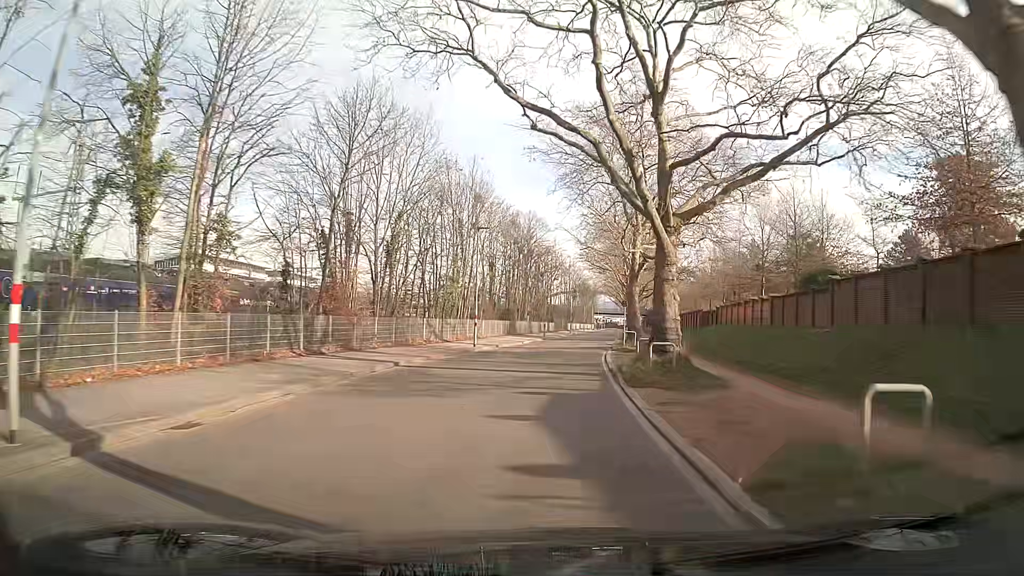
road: tertiary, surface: asphalt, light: Day
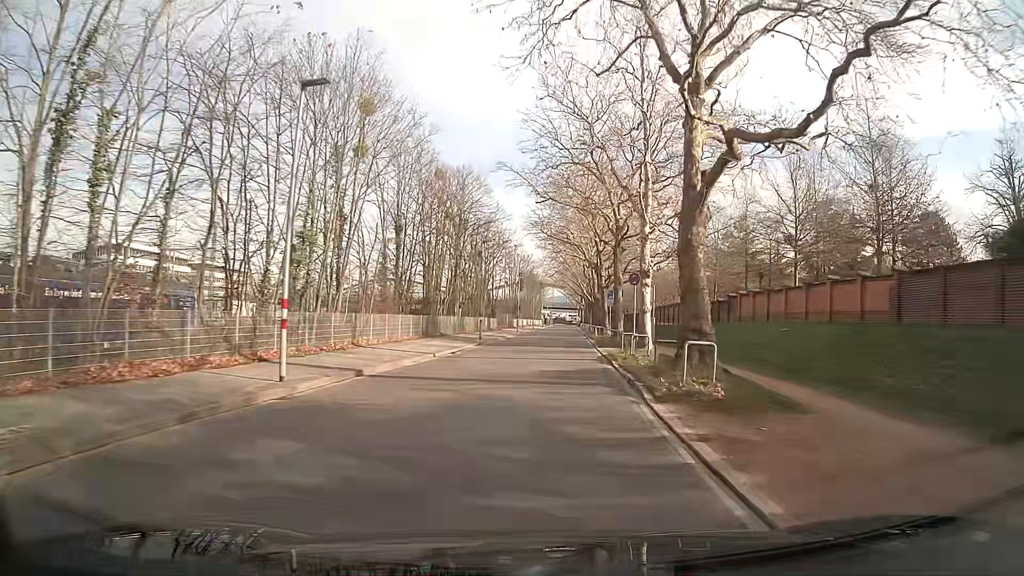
(+0.8, +21.7) m; +5°
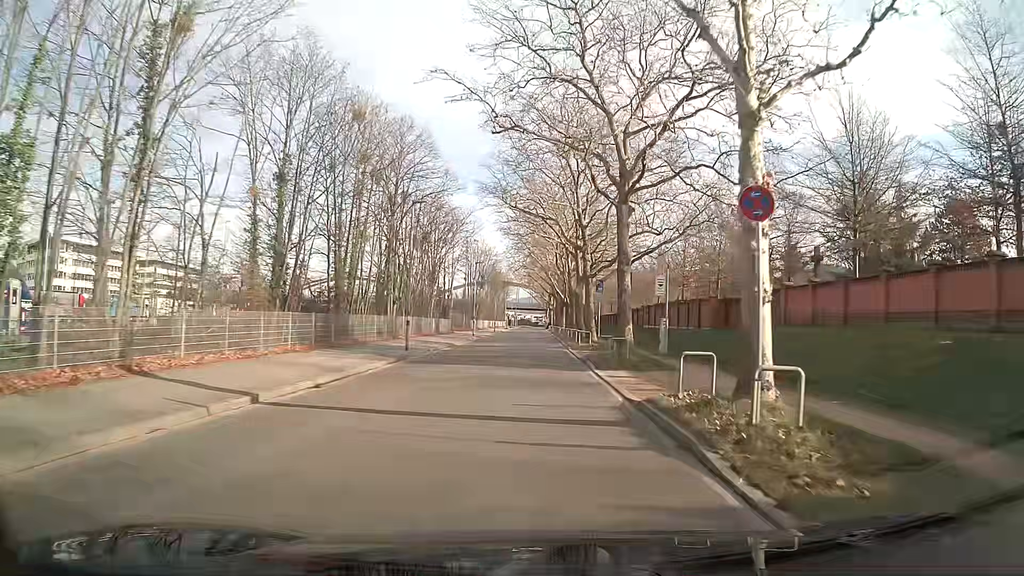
(+0.4, +14.3) m; +3°
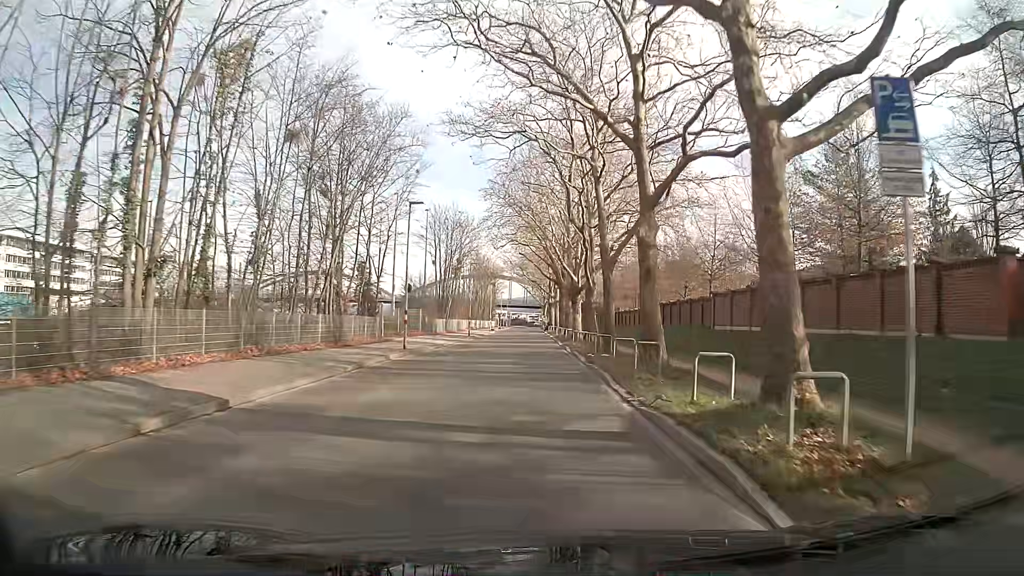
(+0.2, +28.8) m; 0°
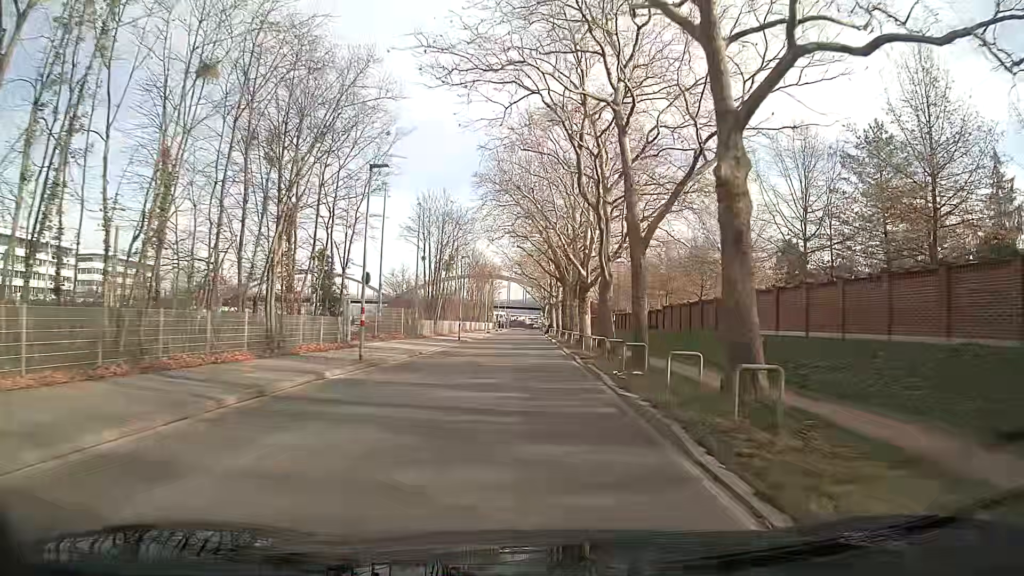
(0.0, +7.2) m; +1°
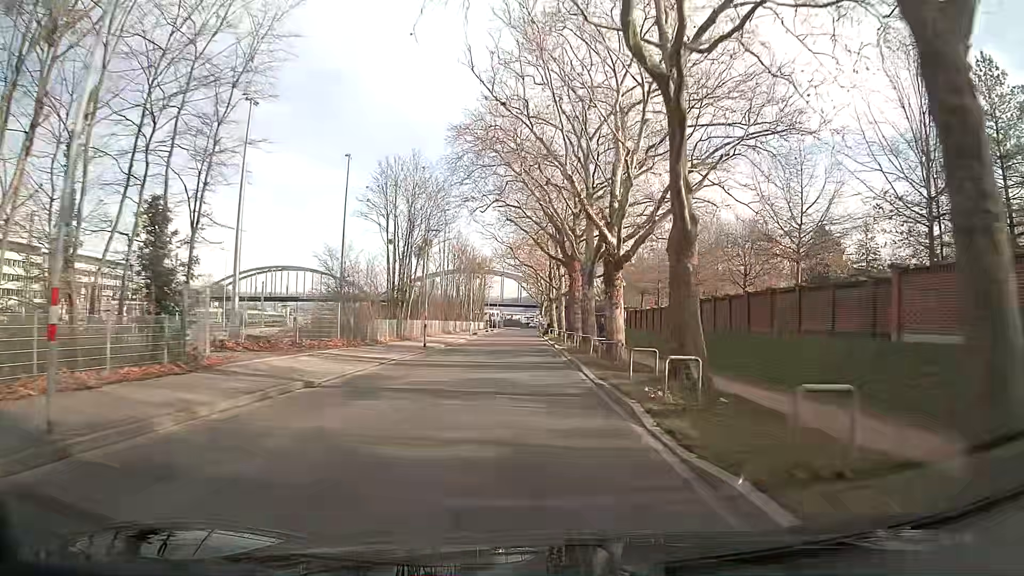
(0.0, +14.6) m; 0°
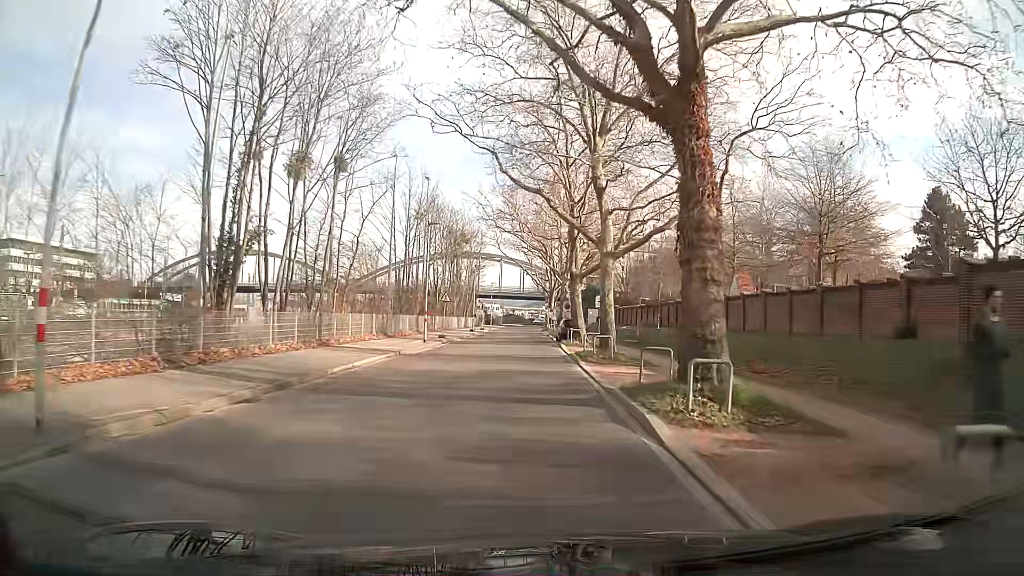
(-0.1, +29.3) m; -1°
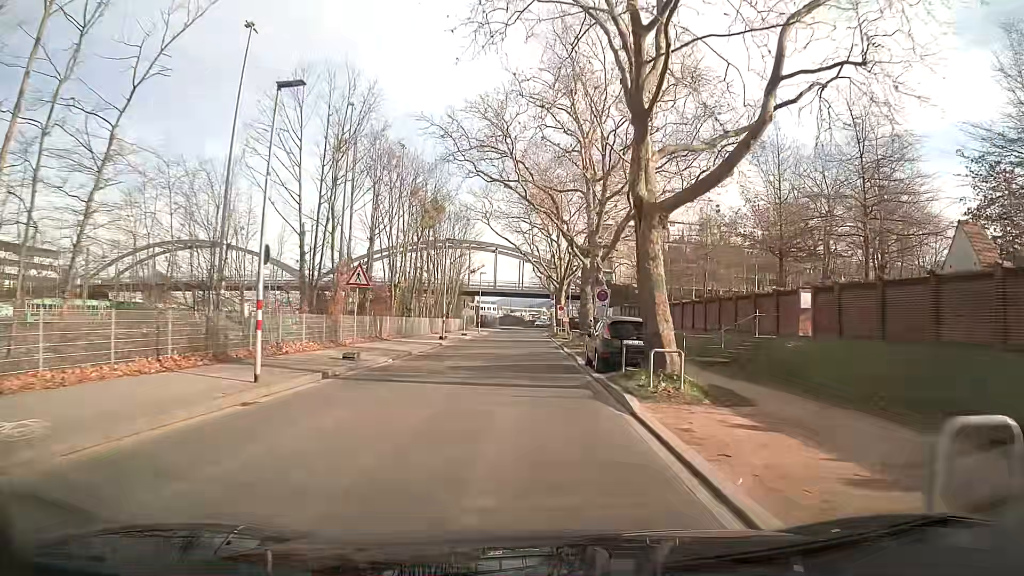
(0.0, +21.9) m; 0°
(0, +10) (0, +20) (0, +30) (0, +40) (0, +50) (0, +60) (0, +70) (0, +80) (0, +90) (0, +100) m
